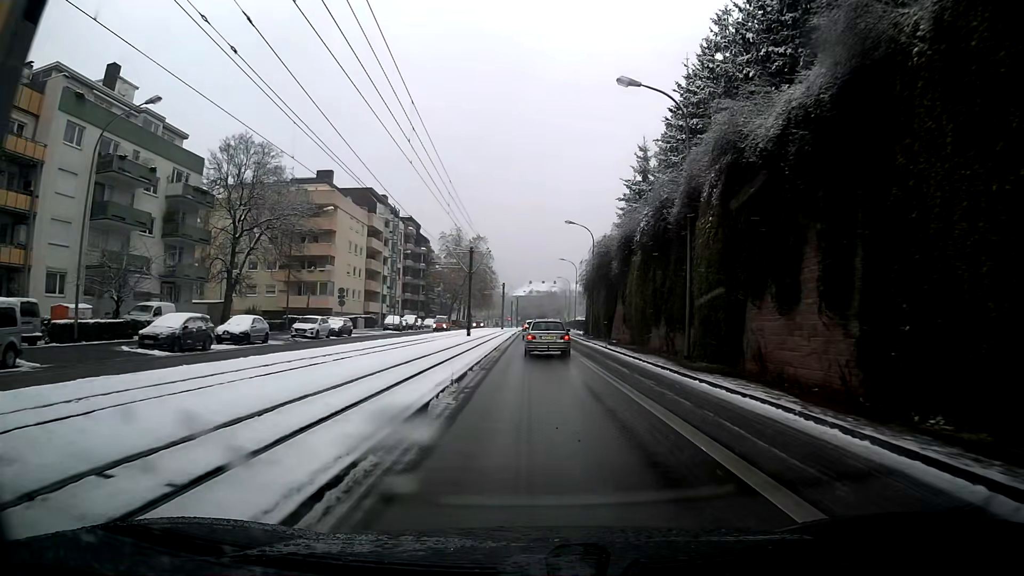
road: secondary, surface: asphalt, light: Day
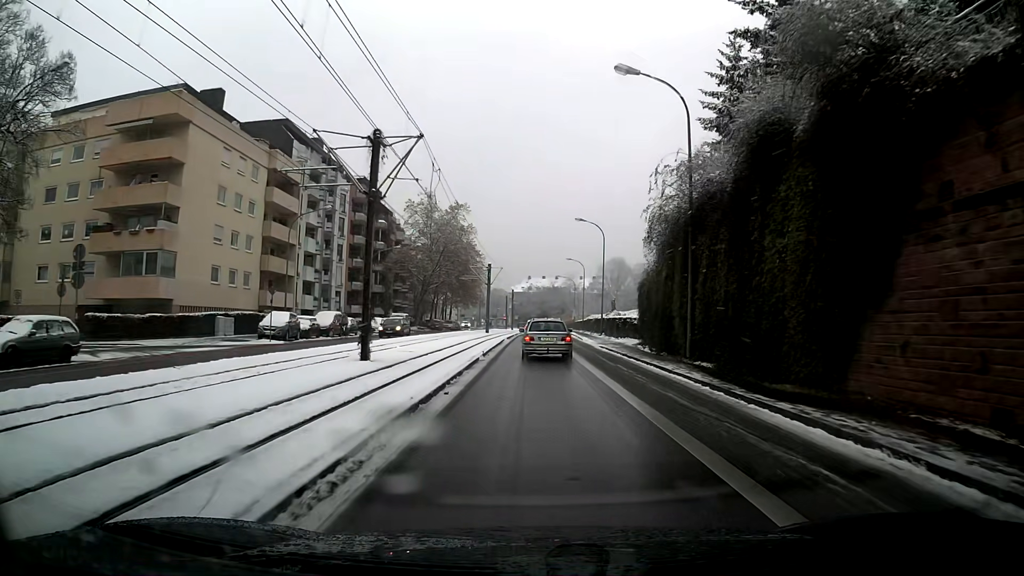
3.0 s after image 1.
(0.0, +34.4) m; 0°
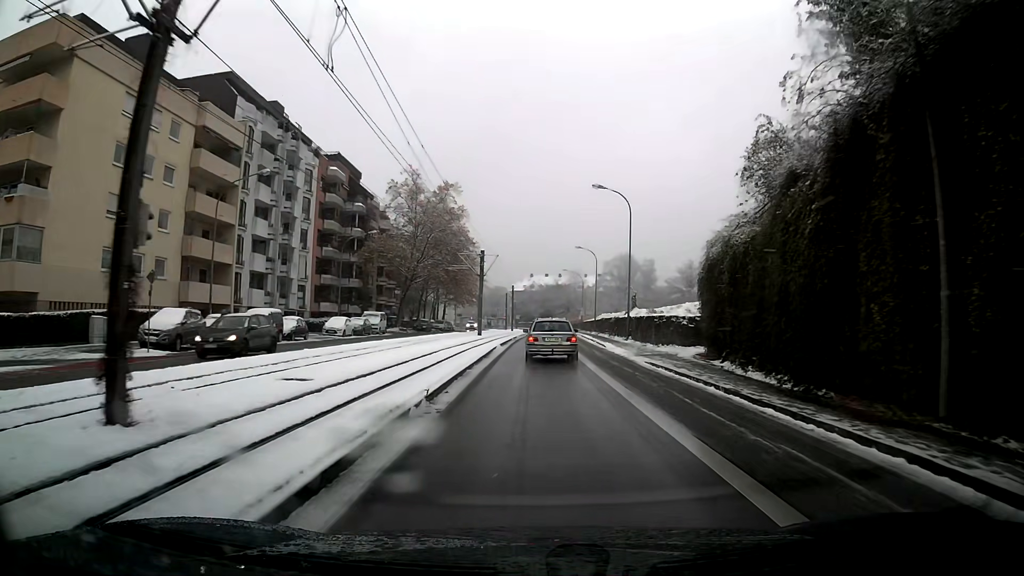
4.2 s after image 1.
(0.0, +13.4) m; 0°
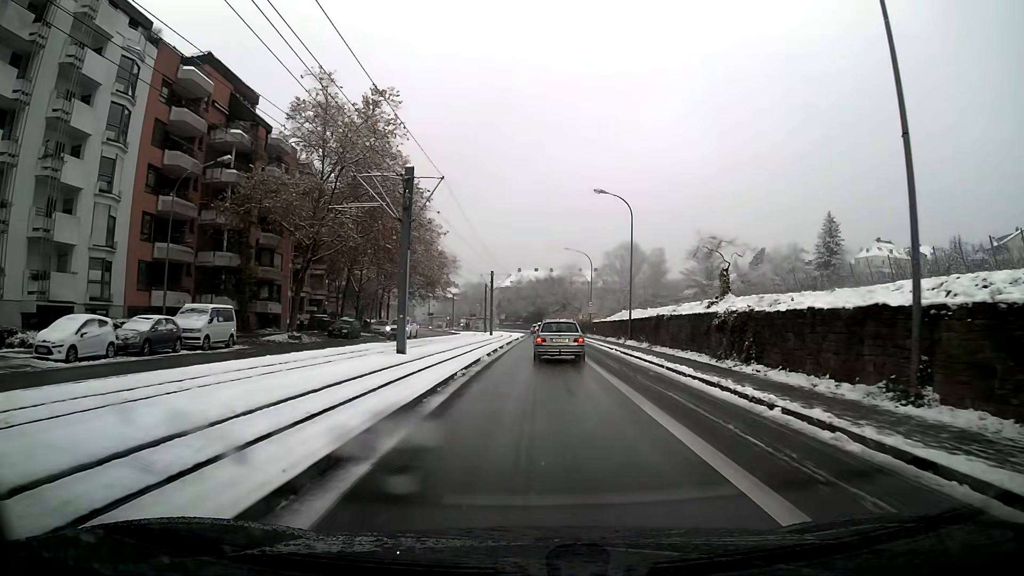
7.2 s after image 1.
(+0.2, +31.7) m; +1°
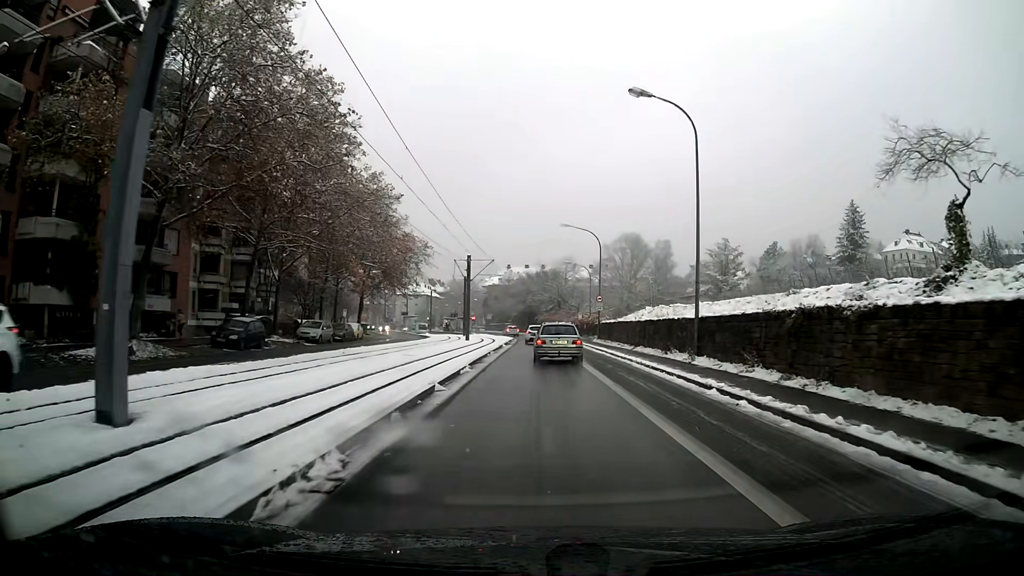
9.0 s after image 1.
(+0.1, +18.6) m; +1°
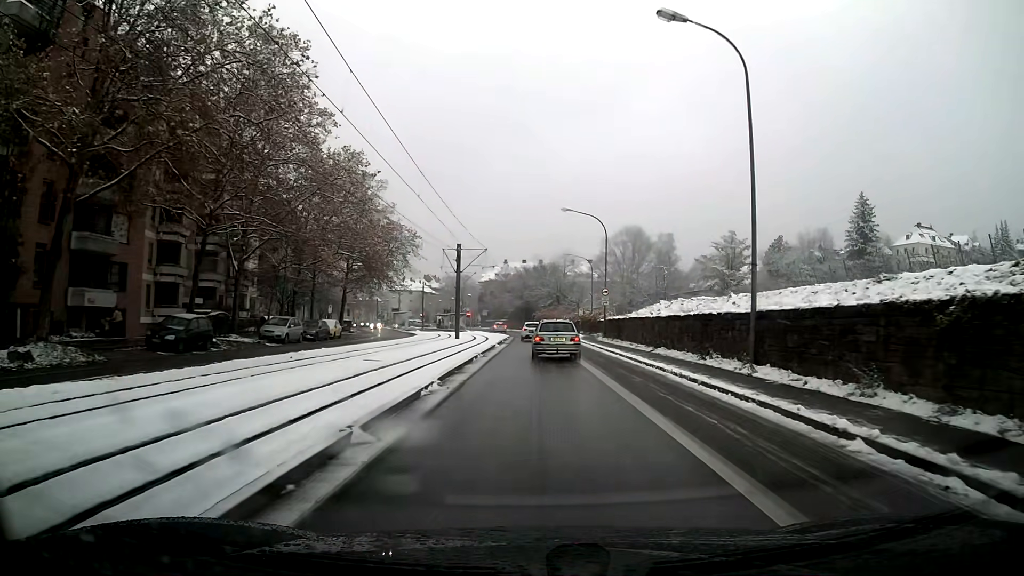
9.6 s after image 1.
(0.0, +6.2) m; 0°
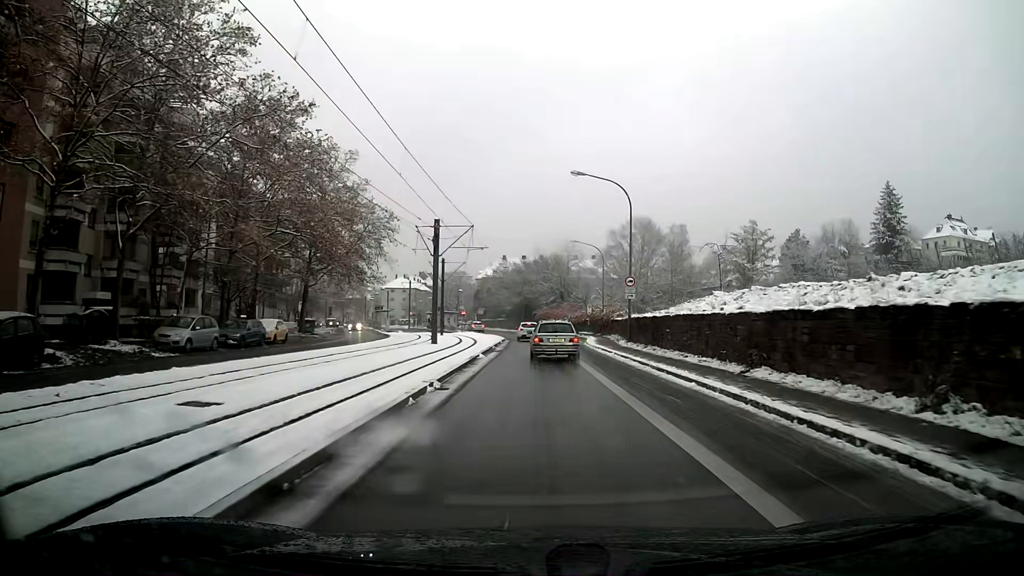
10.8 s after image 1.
(0.0, +12.5) m; 0°
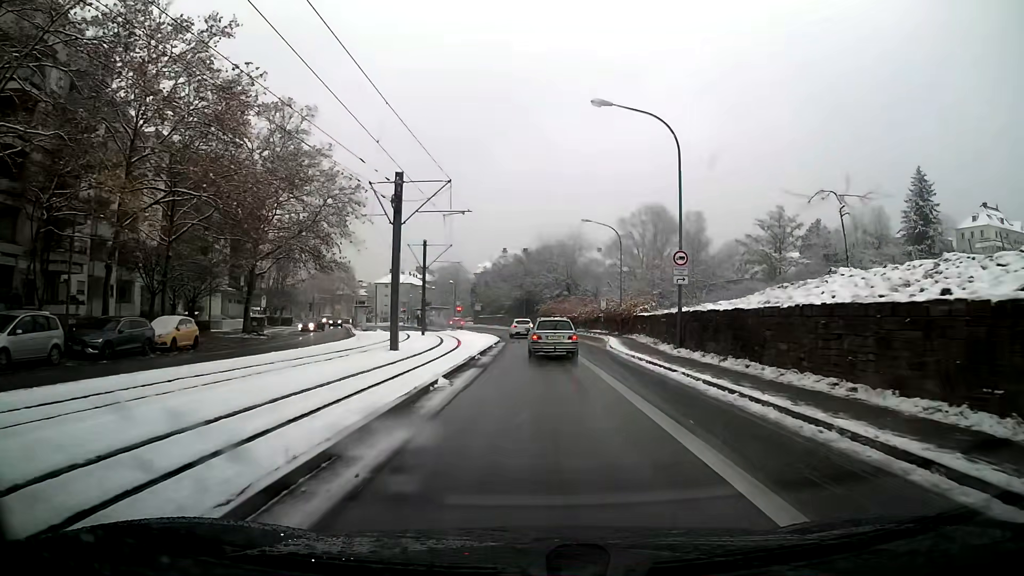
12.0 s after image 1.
(0.0, +12.3) m; 0°
